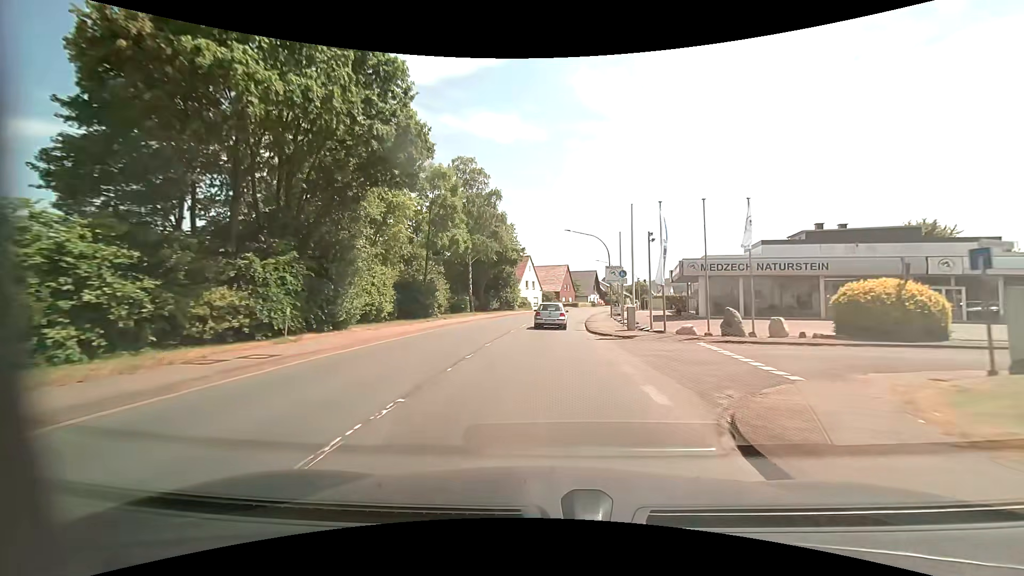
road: primary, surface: asphalt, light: Day
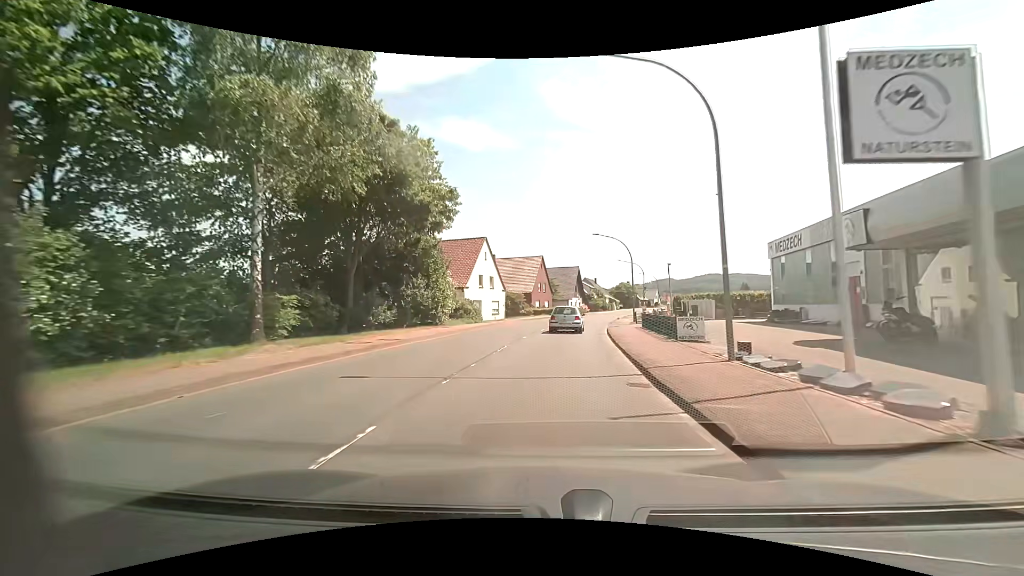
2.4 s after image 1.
(+0.8, +31.7) m; +3°
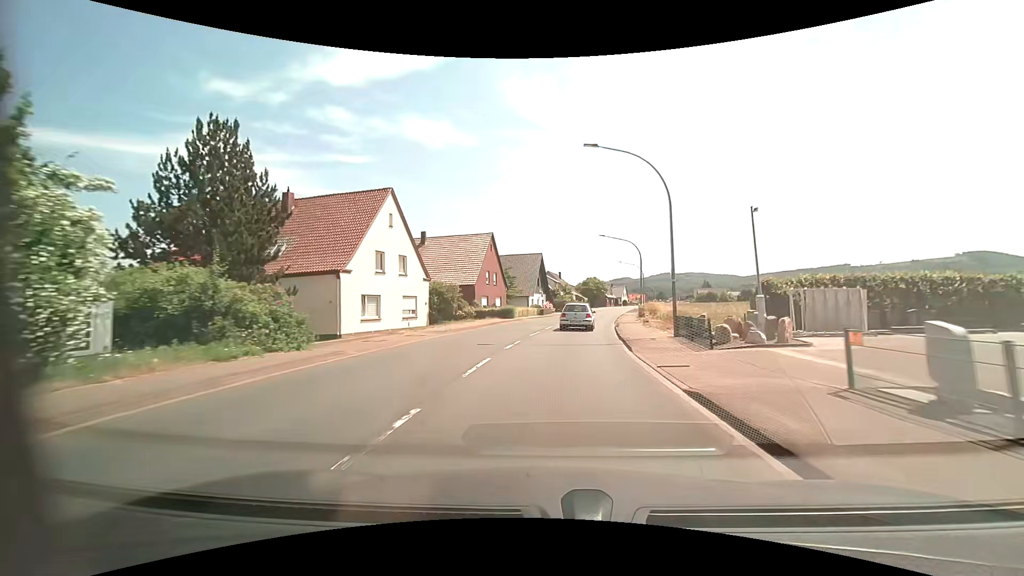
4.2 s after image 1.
(+1.0, +23.6) m; +5°
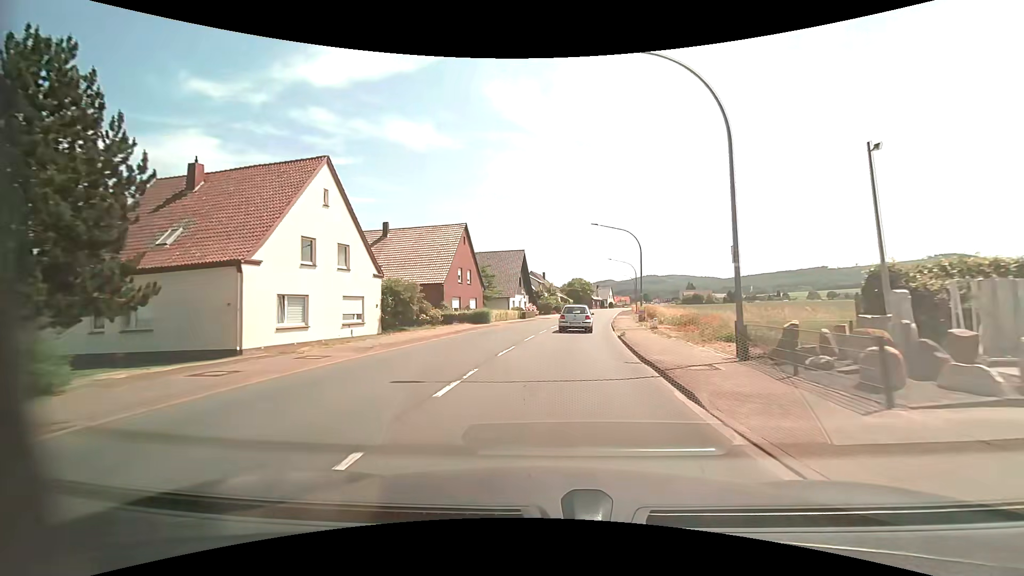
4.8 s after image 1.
(+0.1, +7.8) m; +1°
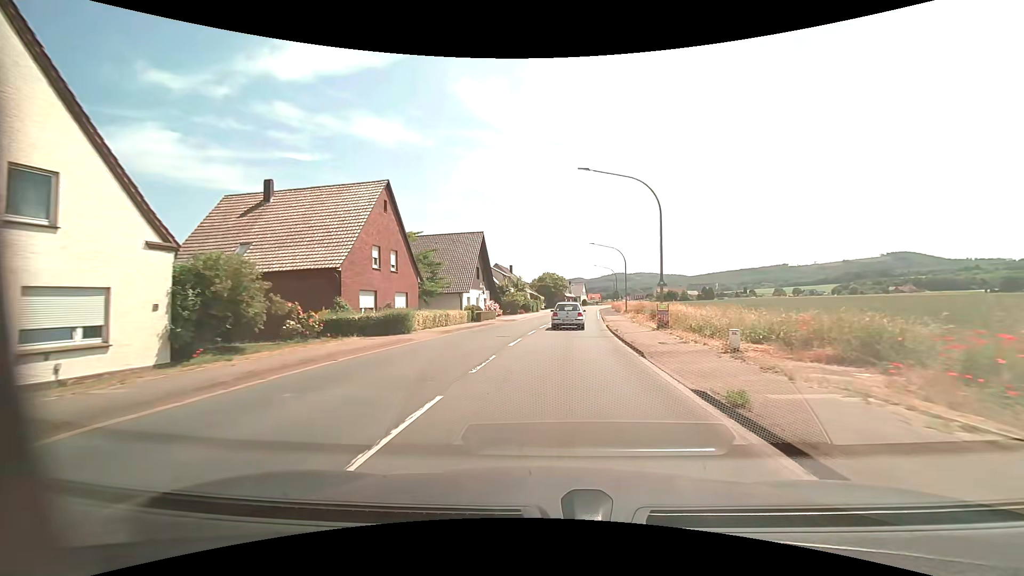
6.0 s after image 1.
(+0.6, +15.5) m; +4°
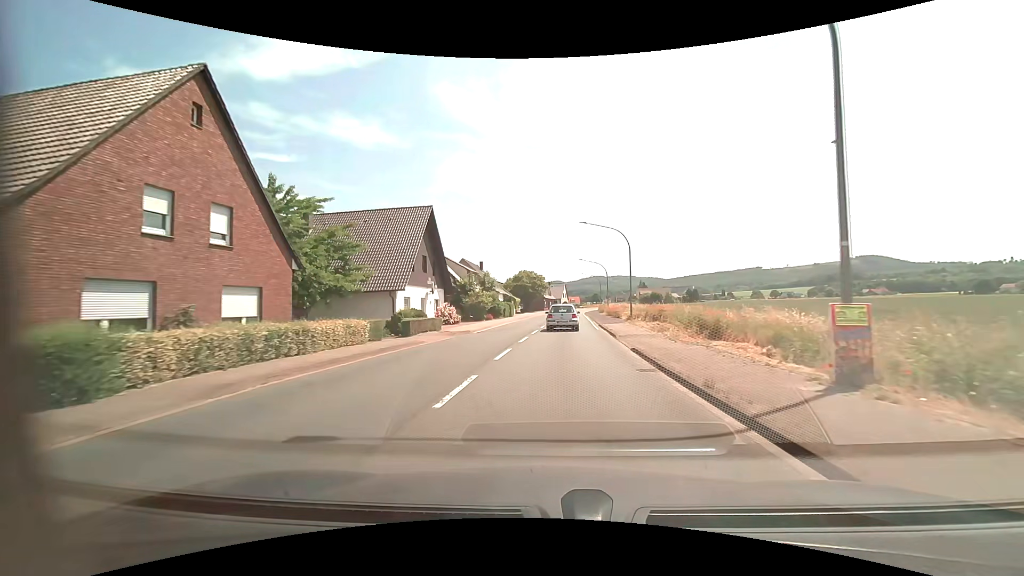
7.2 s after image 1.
(+0.4, +15.5) m; +2°
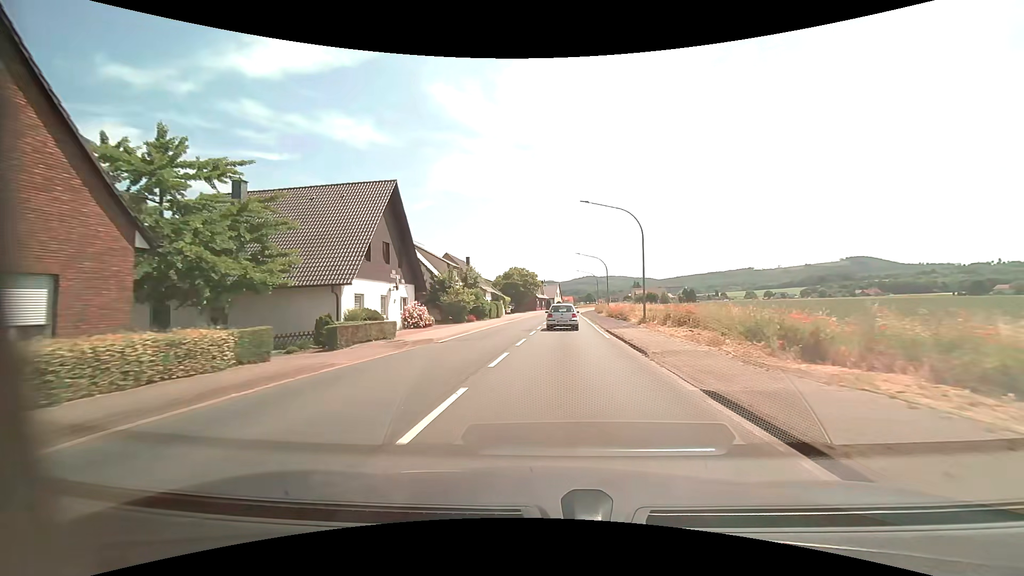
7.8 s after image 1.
(+0.1, +7.8) m; +1°
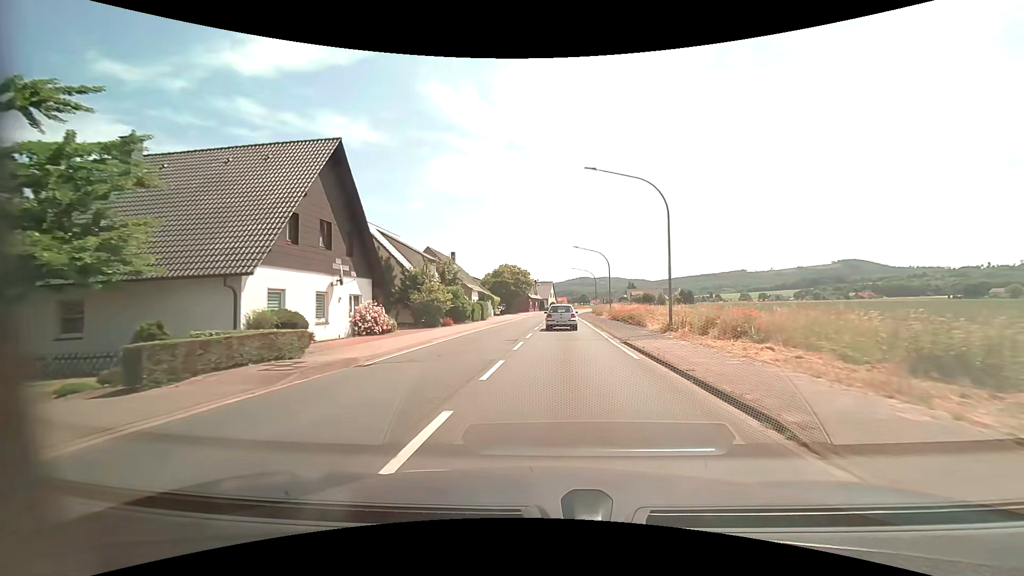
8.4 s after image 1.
(0.0, +7.8) m; 0°
(0, +10) (0, +20) (+1, +30) (+1, +40) (+1, +50) (+2, +60) (+2, +70) (+3, +80) (+4, +90) (+5, +100) m
